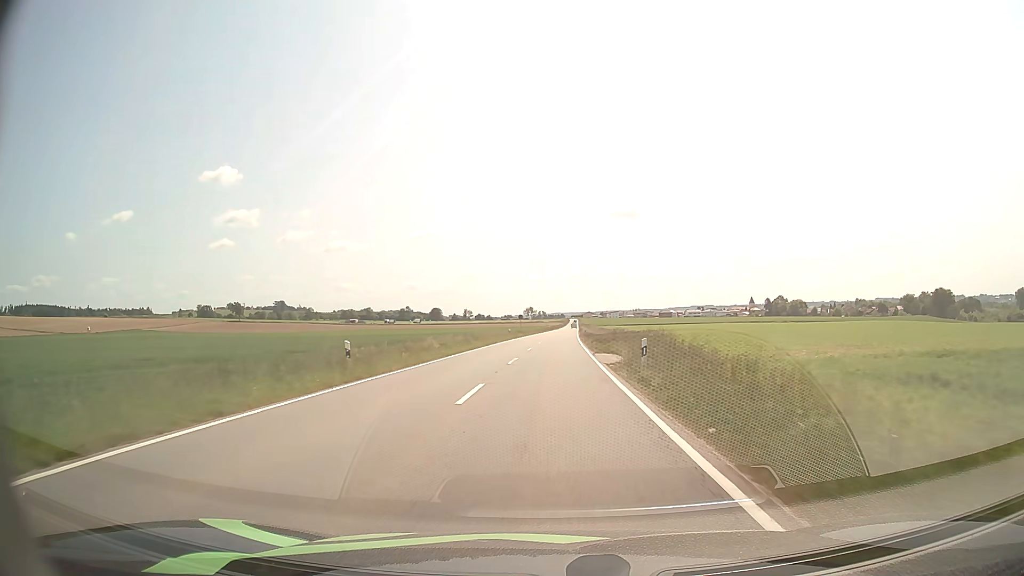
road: tertiary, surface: asphalt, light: Day
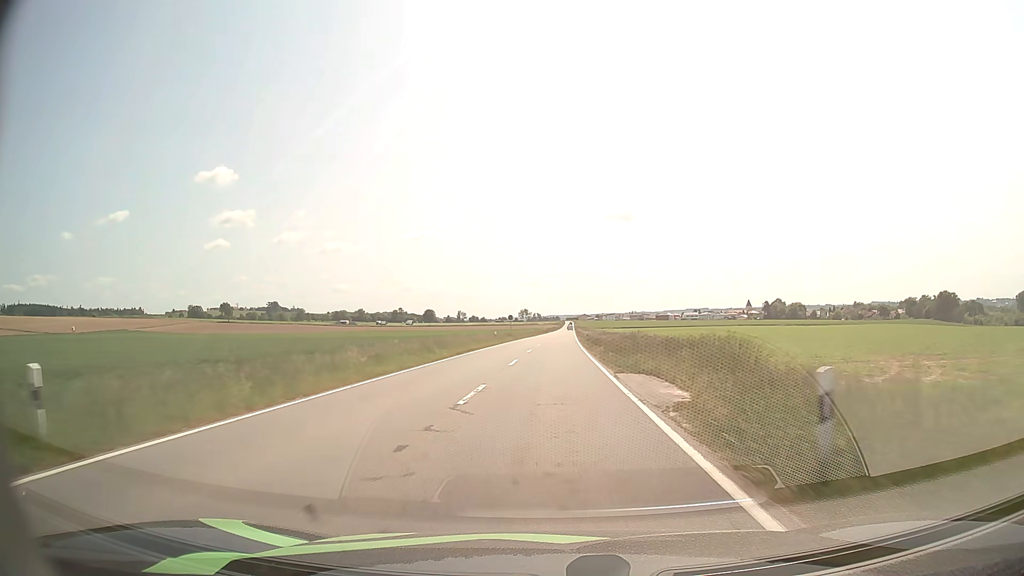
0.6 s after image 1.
(0.0, +12.2) m; 0°
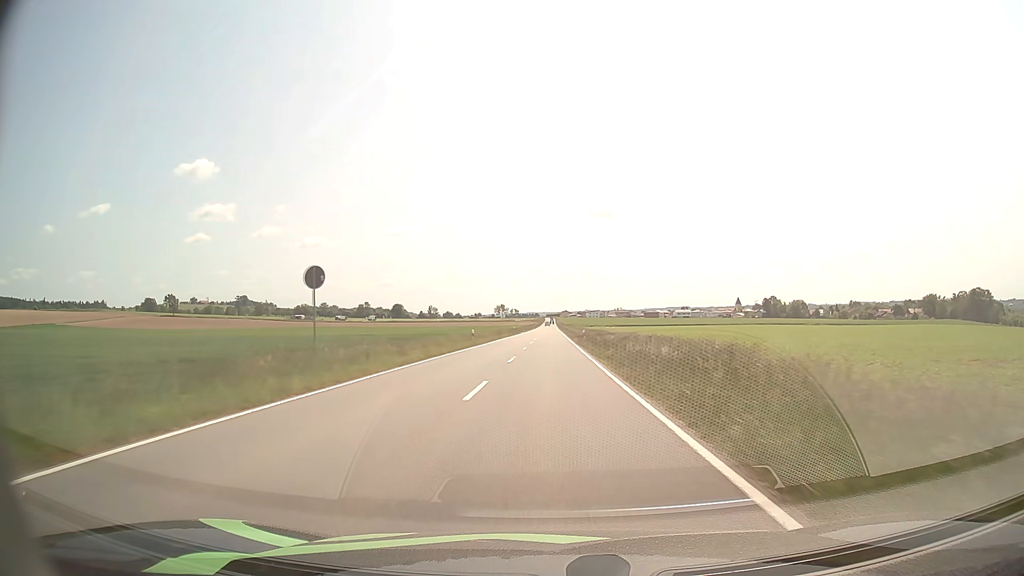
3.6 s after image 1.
(+0.9, +62.3) m; +2°
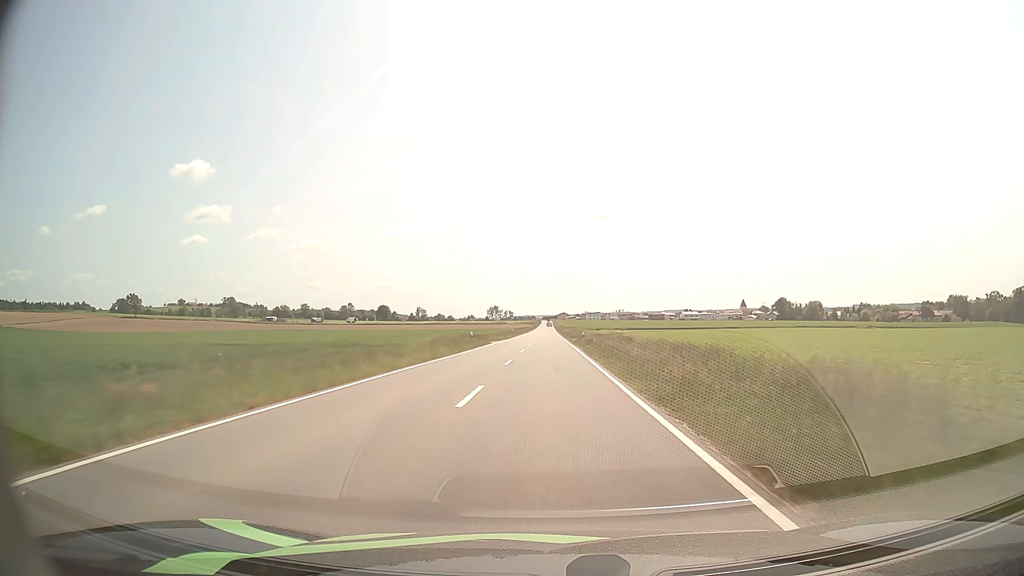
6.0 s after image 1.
(+0.2, +50.5) m; 0°
(0, +10) (0, +20) (0, +30) (0, +40) (0, +50) (0, +60) (0, +70) (0, +80) (0, +90) (0, +100) m
